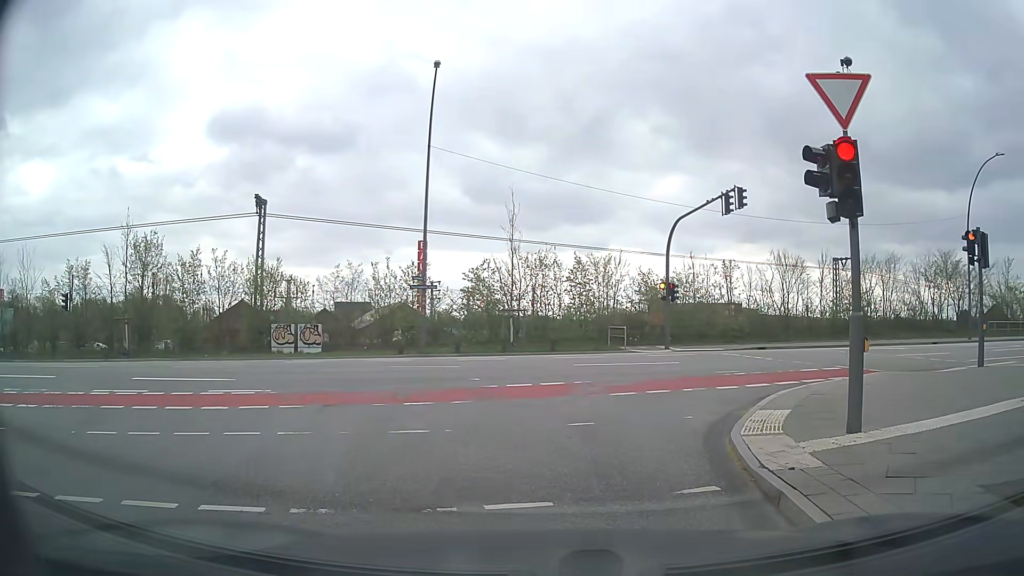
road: residential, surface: asphalt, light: Day
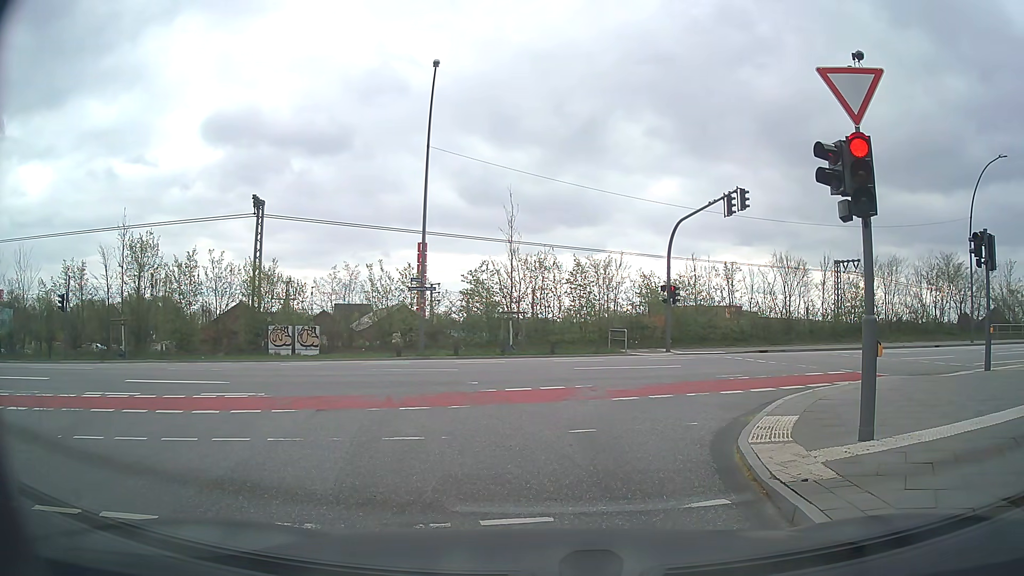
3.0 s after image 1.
(0.0, +0.4) m; 0°
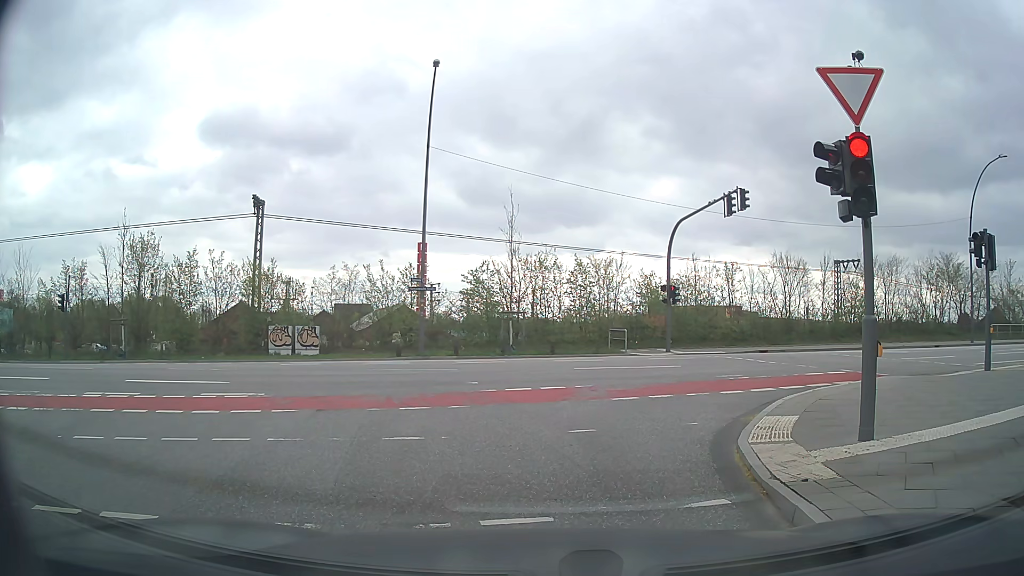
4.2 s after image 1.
(0.0, 0.0) m; 0°
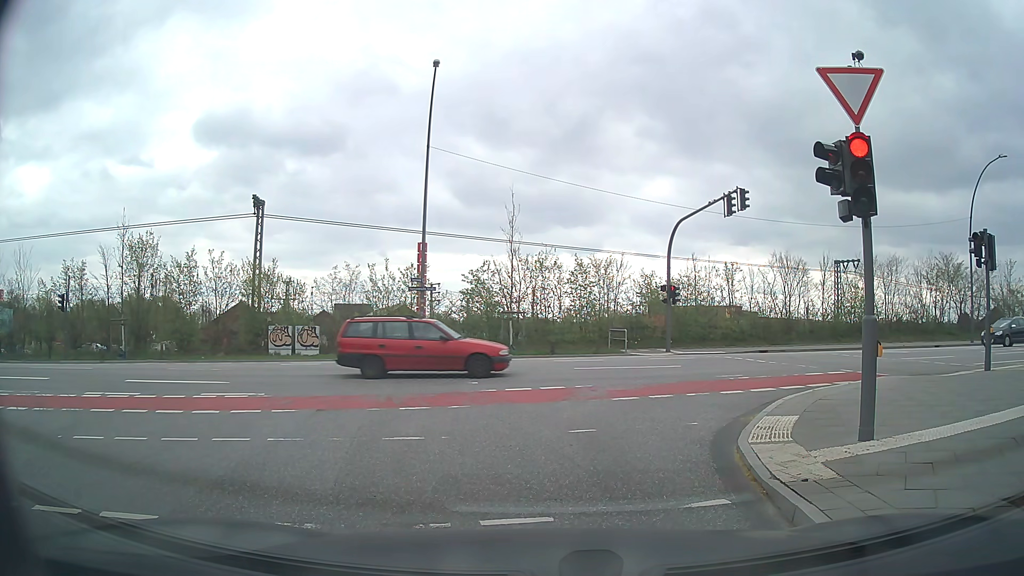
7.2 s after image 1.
(0.0, 0.0) m; 0°
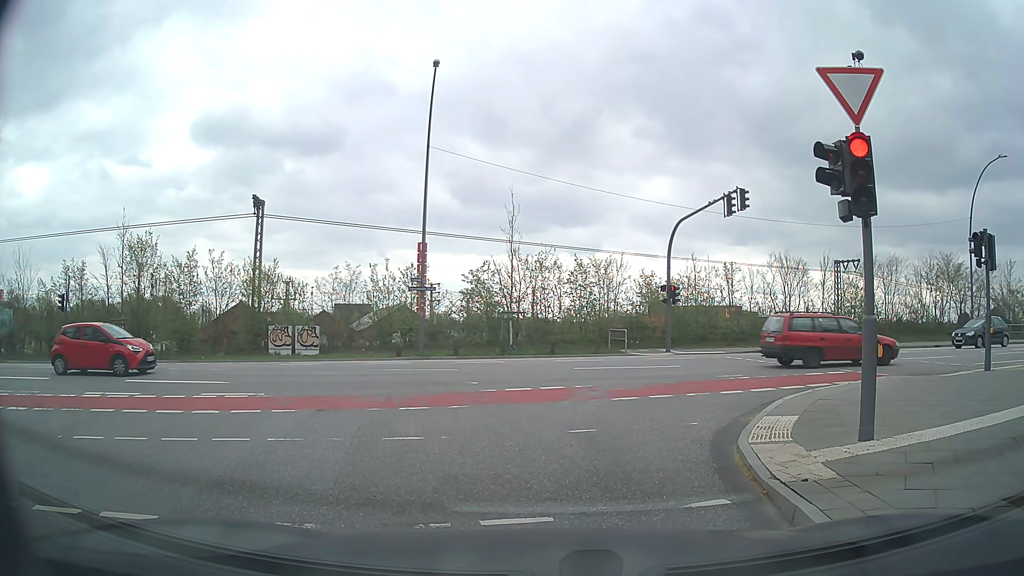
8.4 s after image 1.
(0.0, 0.0) m; 0°
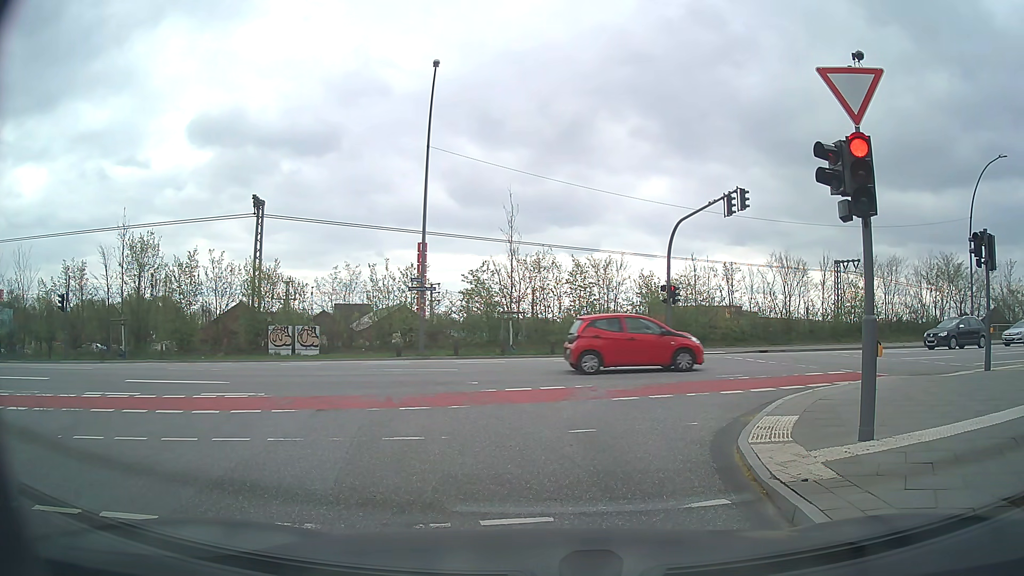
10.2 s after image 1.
(0.0, 0.0) m; 0°
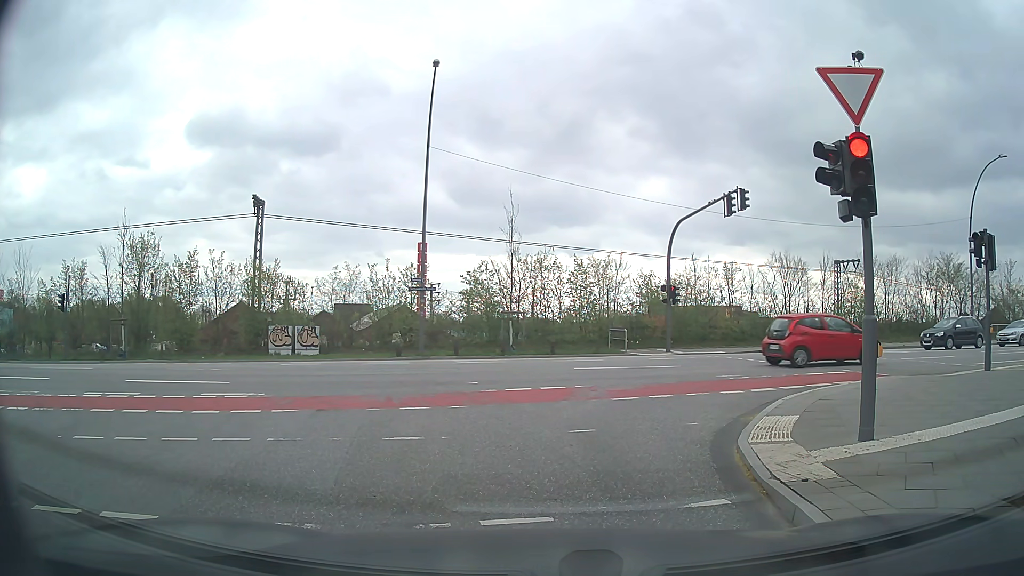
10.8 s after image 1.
(0.0, 0.0) m; 0°
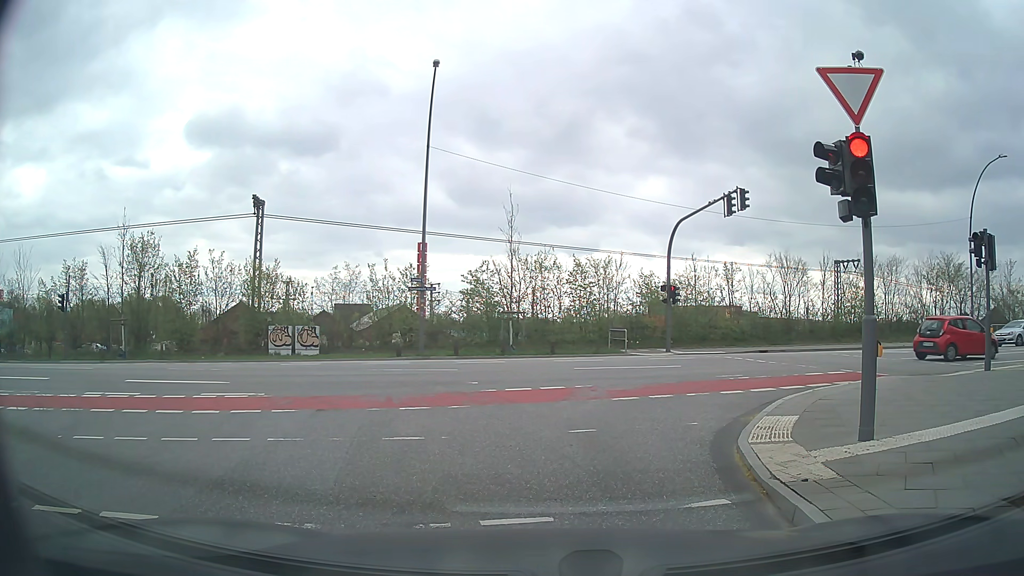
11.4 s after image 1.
(0.0, 0.0) m; 0°
(0, +10) (+5, +19) (+13, +24) (+23, +26) (+33, +29) (+42, +31) (+52, +33) (+62, +34) (+72, +34) (+82, +33) m
